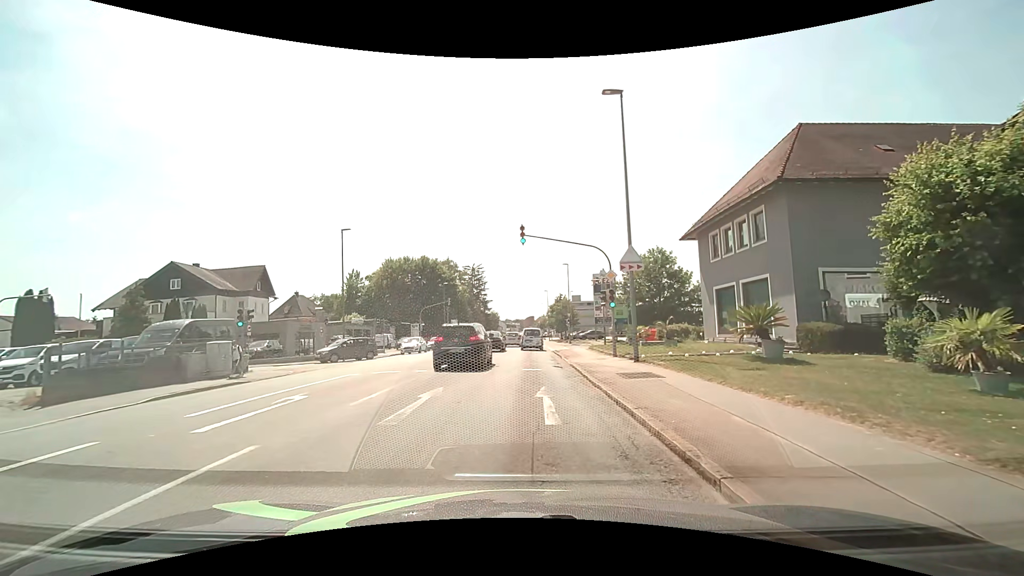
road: tertiary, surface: asphalt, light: Day
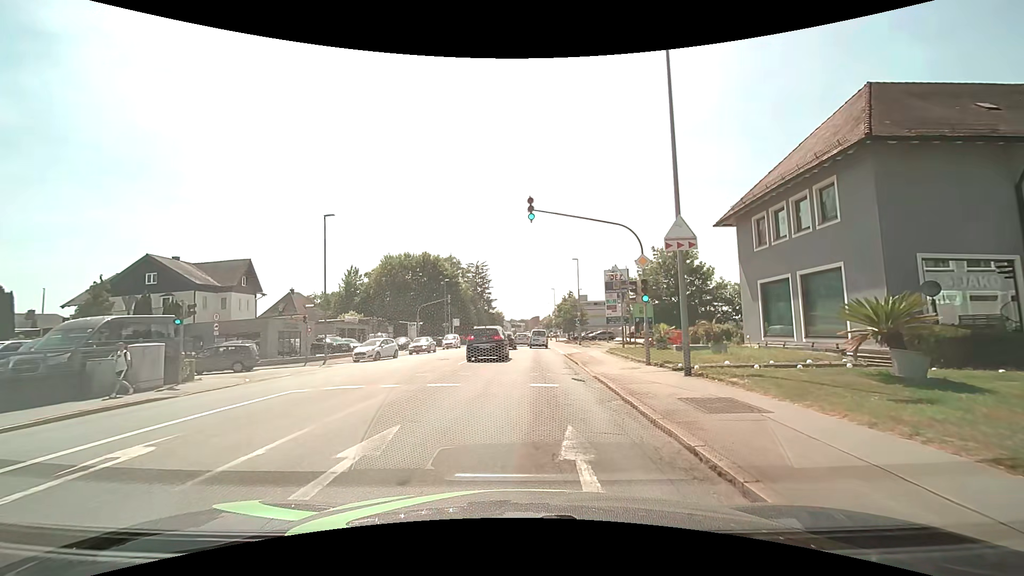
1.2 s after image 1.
(0.0, +4.9) m; 0°
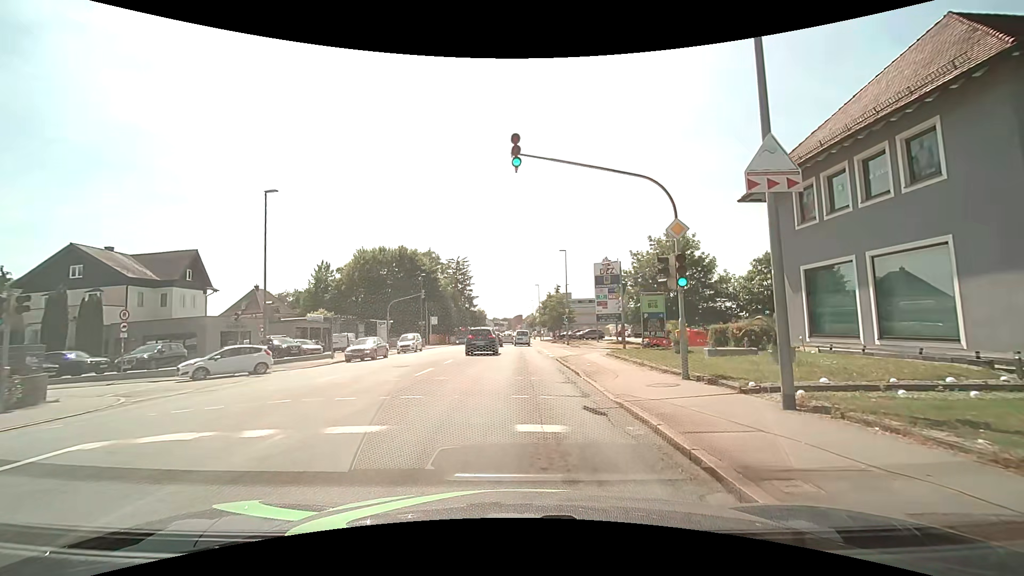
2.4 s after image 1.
(0.0, +5.7) m; +2°
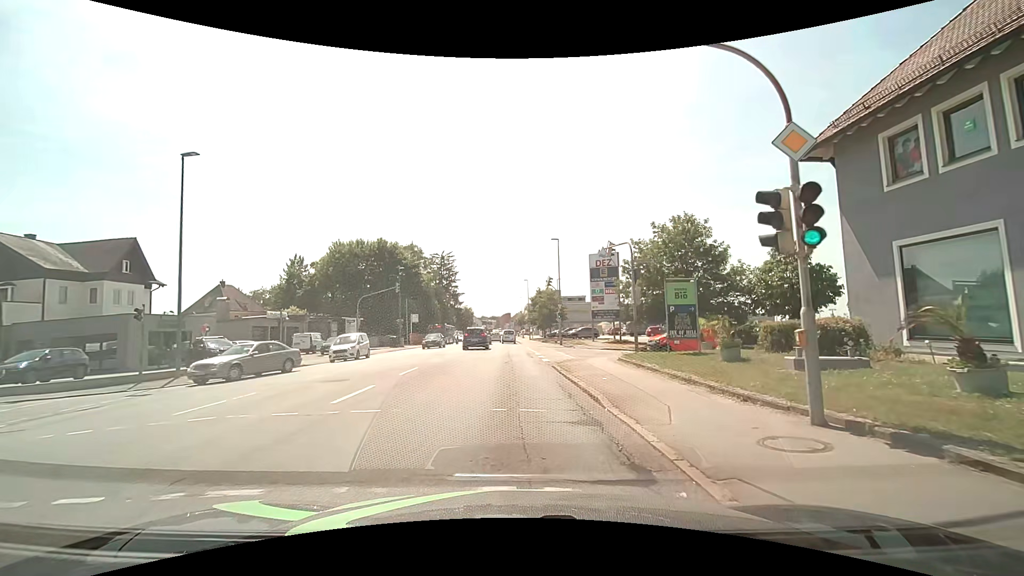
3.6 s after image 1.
(+0.1, +5.9) m; +2°
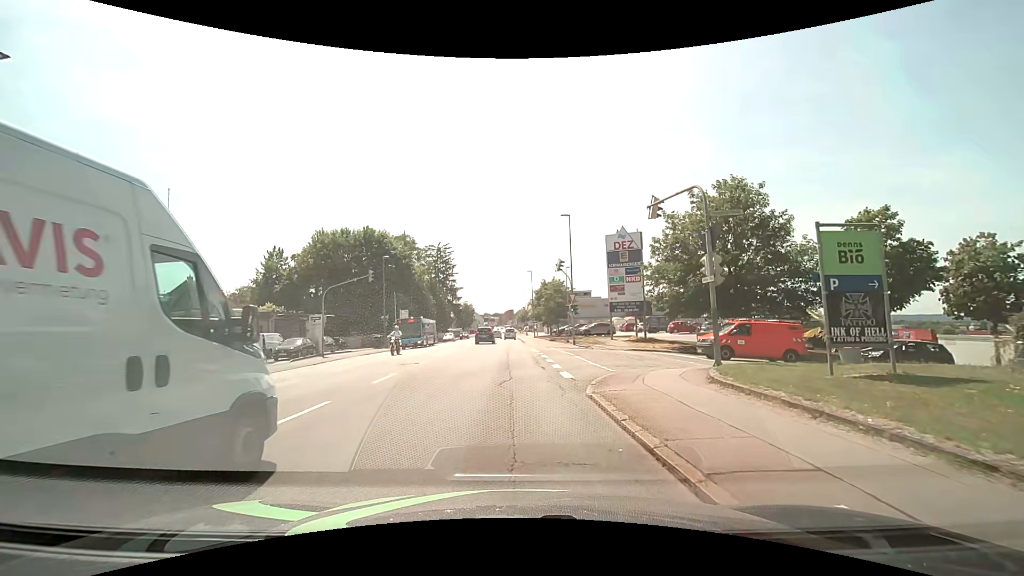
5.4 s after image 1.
(-0.1, +8.9) m; -2°
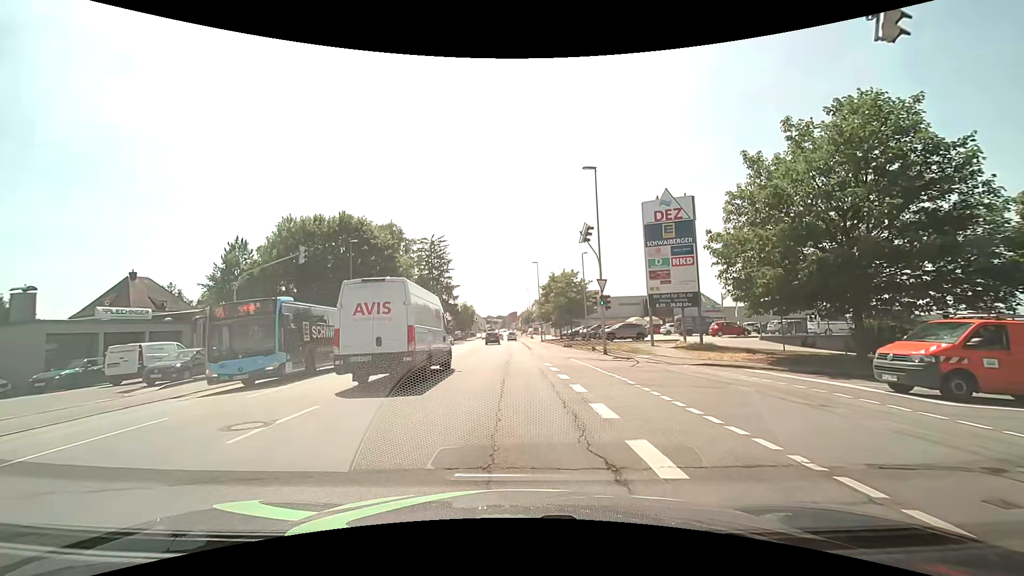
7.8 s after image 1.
(+0.2, +12.3) m; +1°
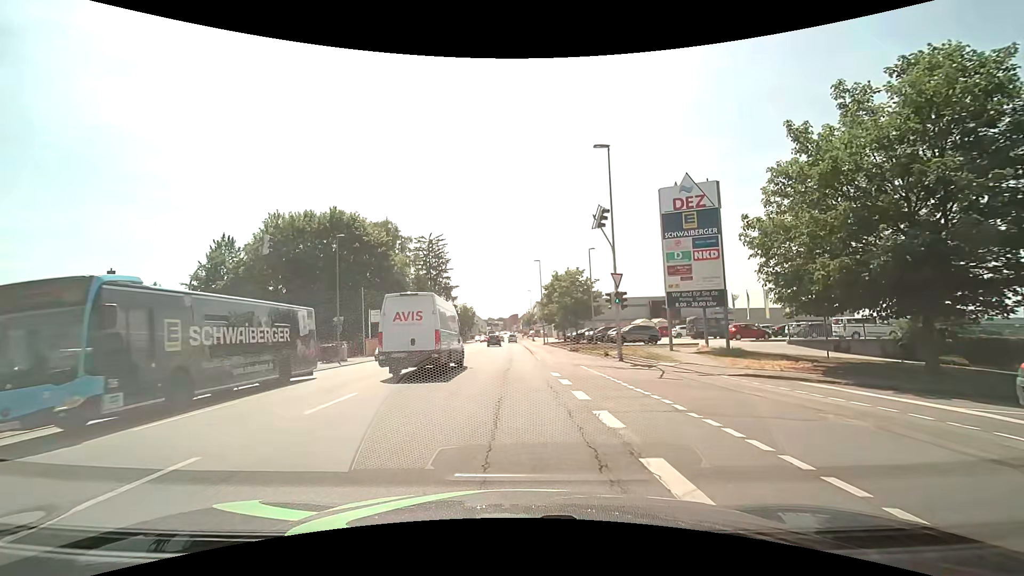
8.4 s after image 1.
(0.0, +3.7) m; 0°
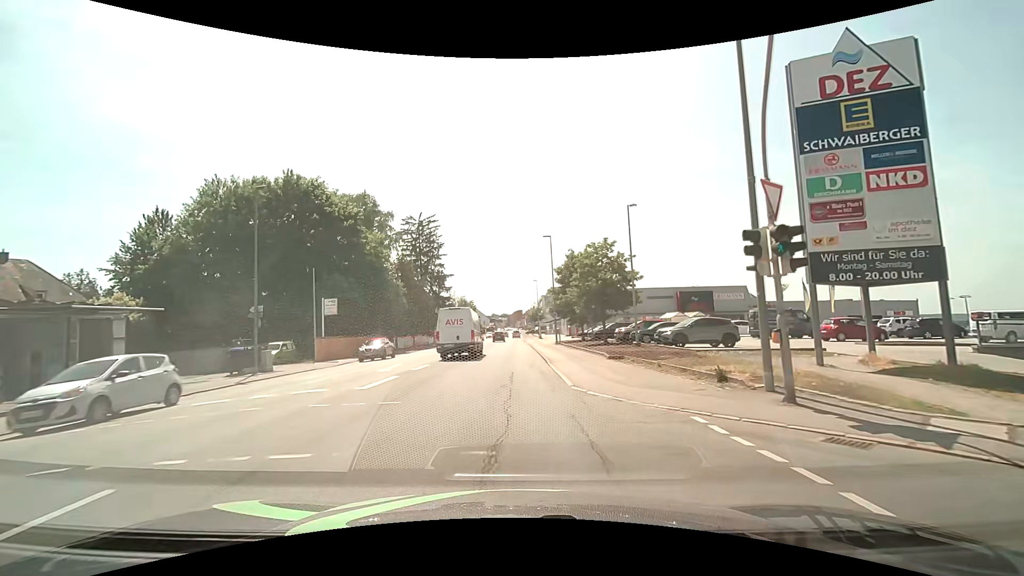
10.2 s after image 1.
(-0.1, +13.6) m; -1°
(0, +10) (0, +20) (0, +30) (0, +40) (0, +50) (0, +60) (0, +70) (0, +80) (0, +90) (0, +100) m
